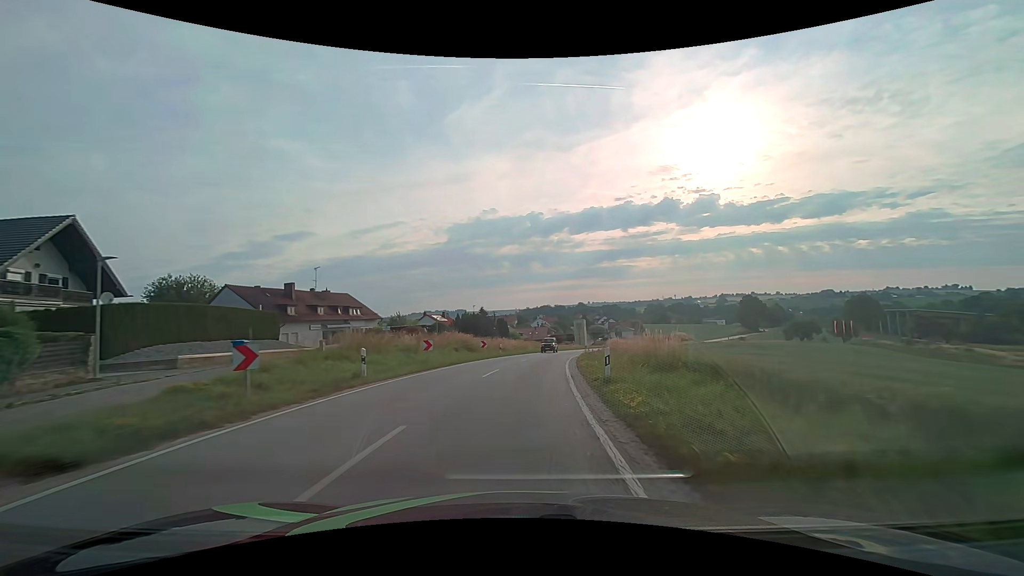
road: secondary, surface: asphalt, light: Day
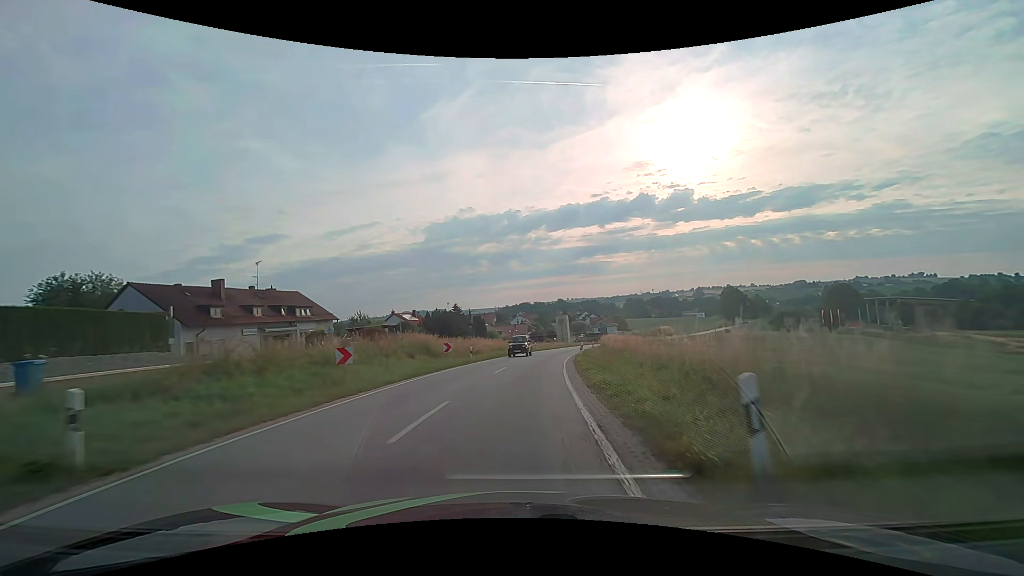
(+0.2, +9.3) m; +2°
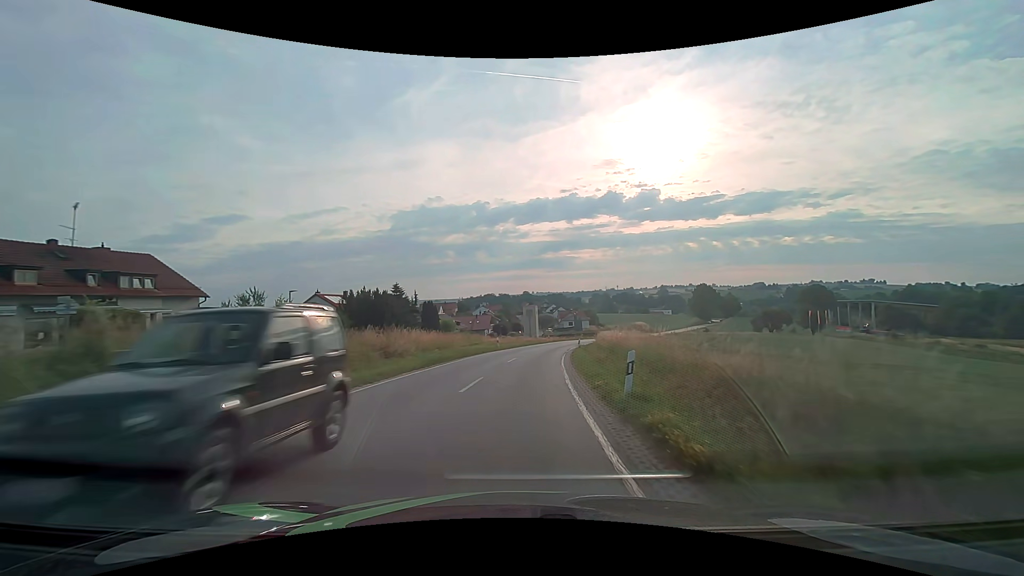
(+0.7, +19.7) m; +4°
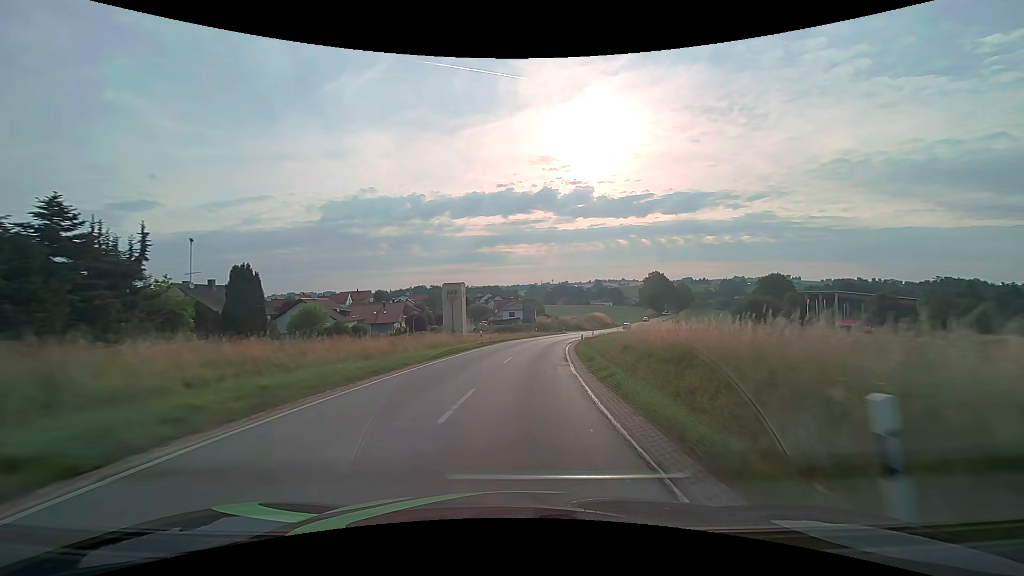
(+2.6, +41.7) m; +7°
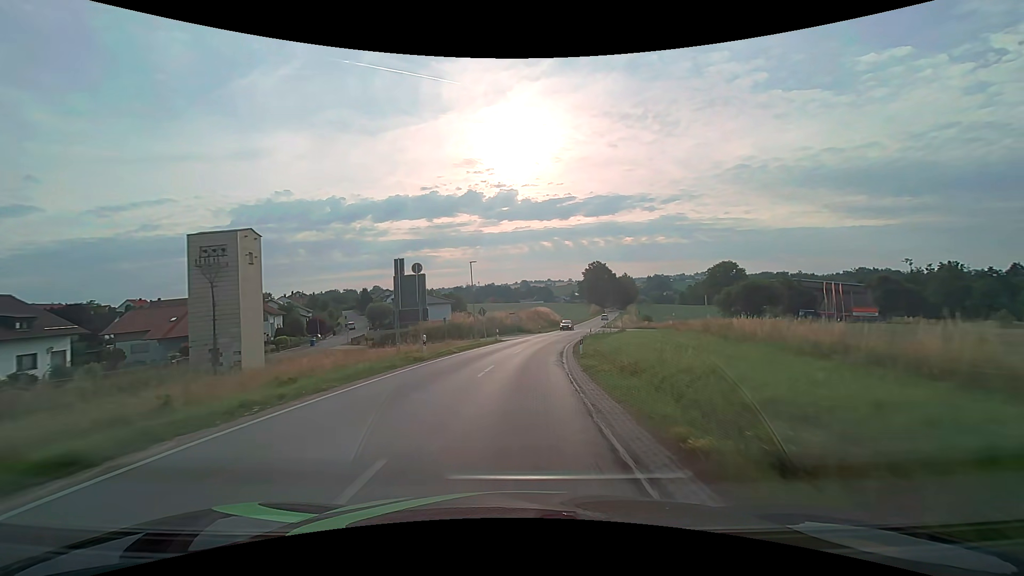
(+3.2, +42.8) m; +8°
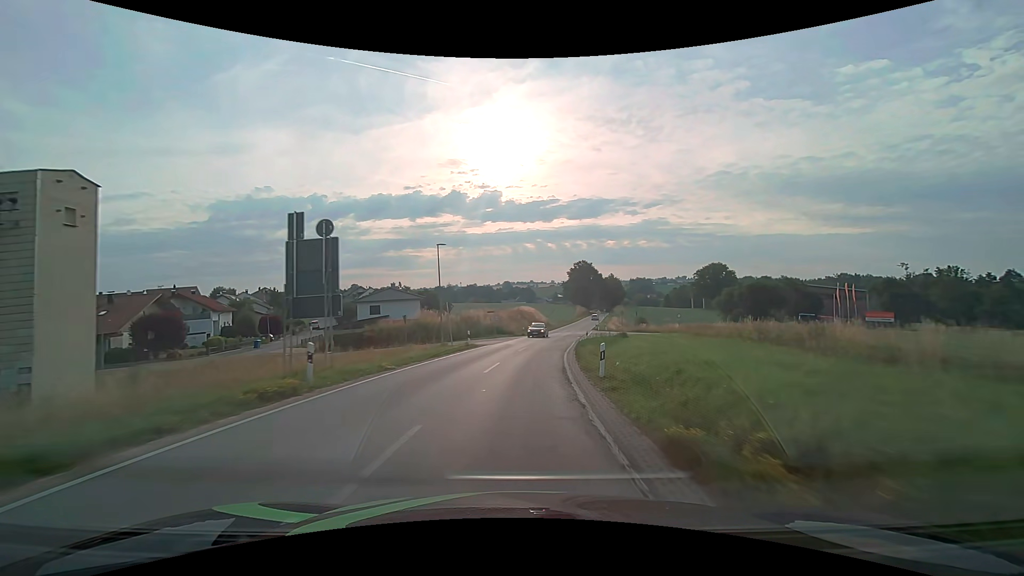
(+0.2, +10.7) m; +2°
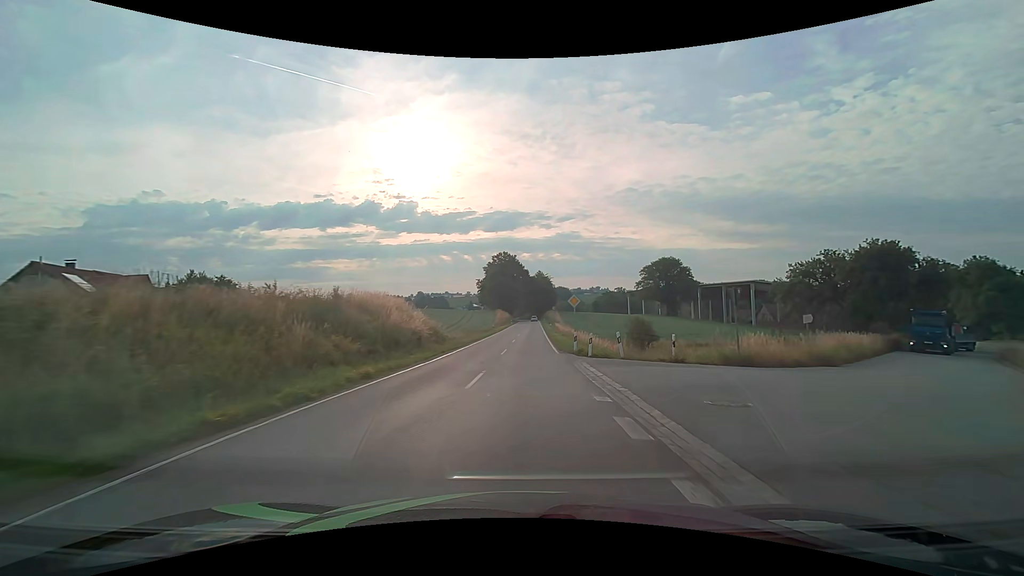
(+5.0, +53.2) m; +10°
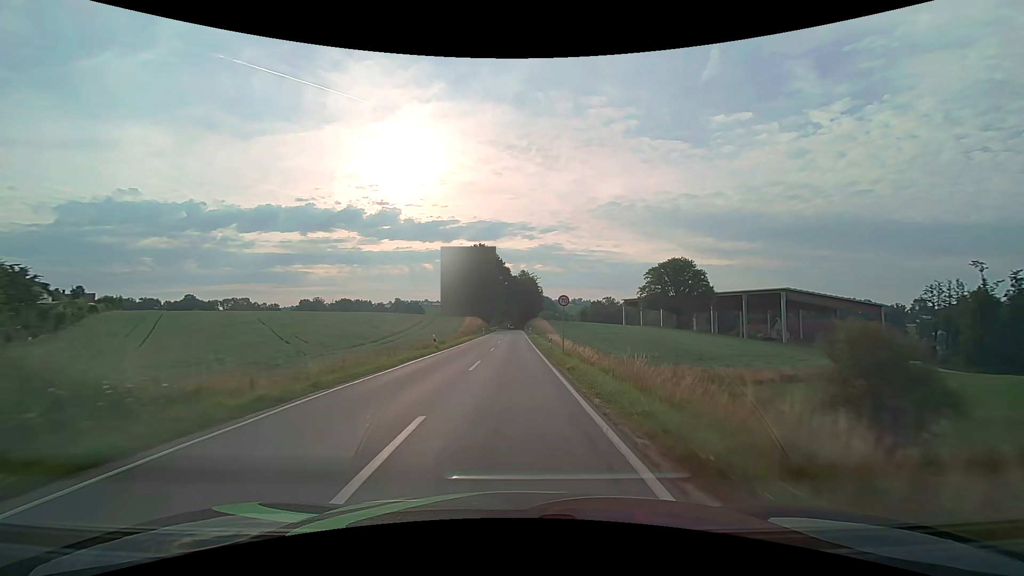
(+0.9, +32.1) m; +2°
(0, +10) (0, +20) (0, +30) (0, +40) (0, +50) (0, +60) (0, +70) (0, +80) (0, +90) (-1, +100) m
